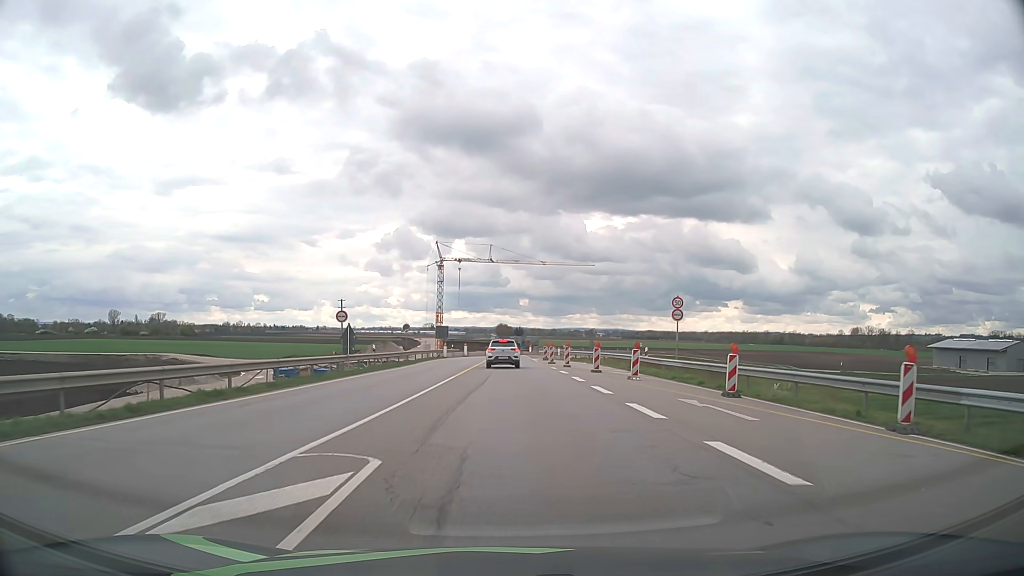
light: Day
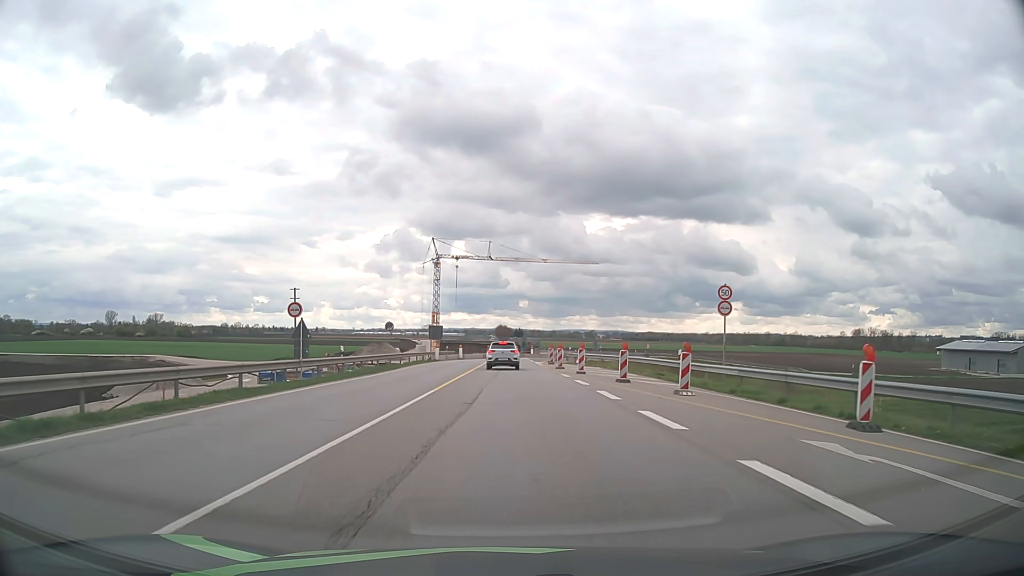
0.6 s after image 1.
(0.0, +7.6) m; 0°
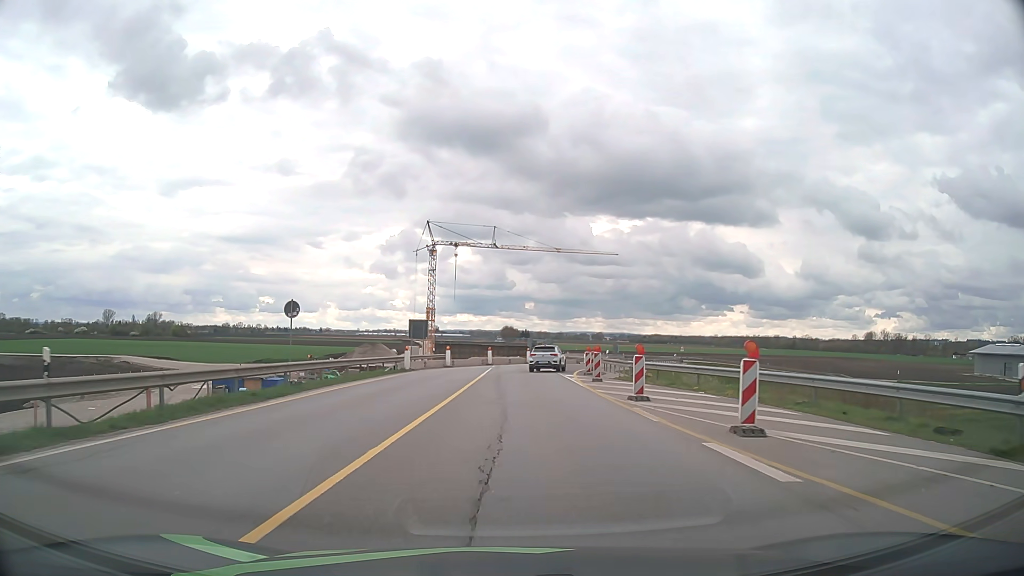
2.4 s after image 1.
(-0.2, +22.0) m; 0°
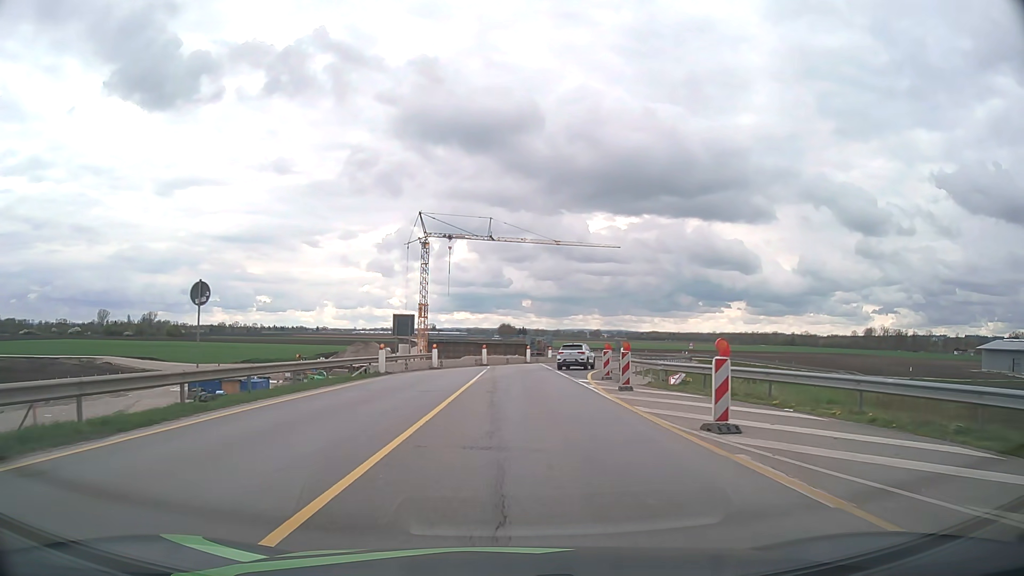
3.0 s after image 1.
(0.0, +7.2) m; 0°
(0, +10) (0, +20) (+1, +30) (+3, +40) (+6, +49) (+9, +59) (+13, +68) (+17, +77) (+20, +87) (+23, +96) m
